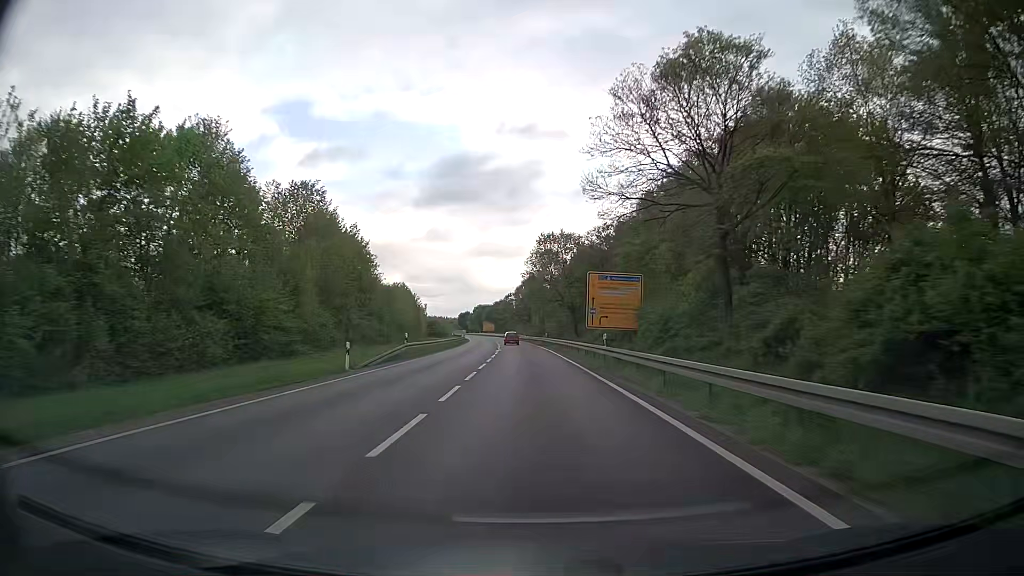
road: trunk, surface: asphalt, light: Day
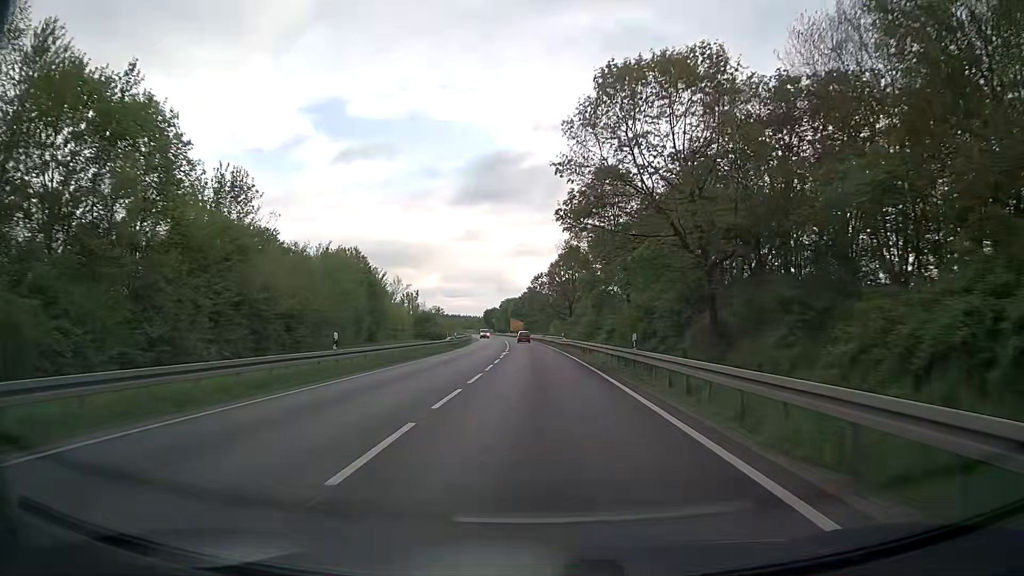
(-1.9, +49.3) m; -4°
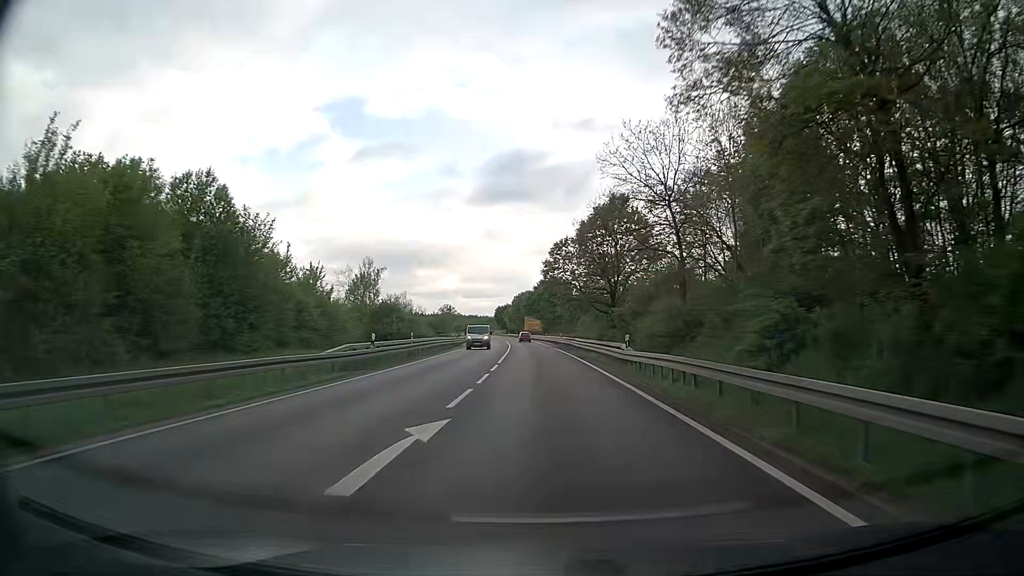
(-0.6, +35.9) m; -2°
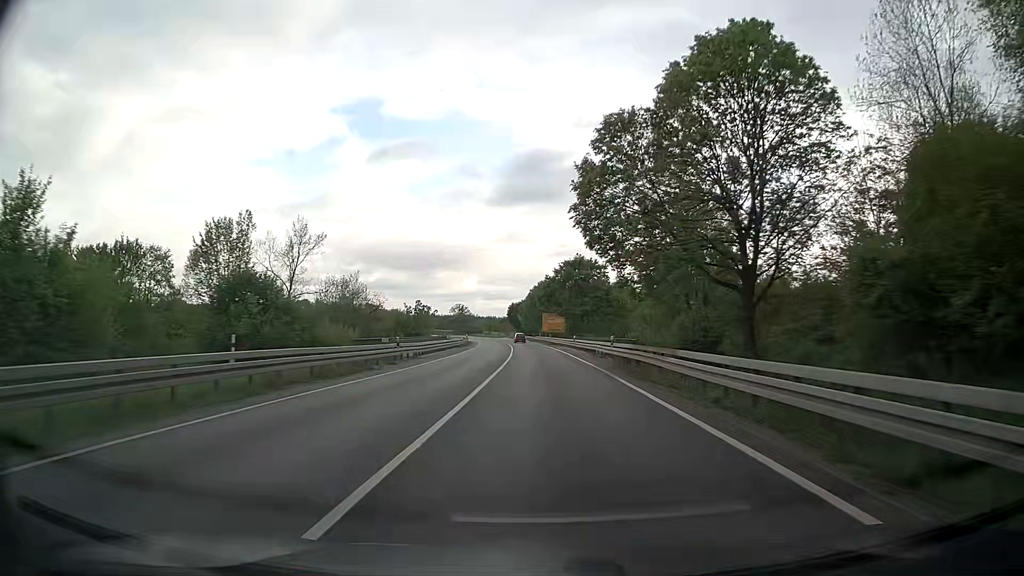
(-0.6, +35.5) m; -2°
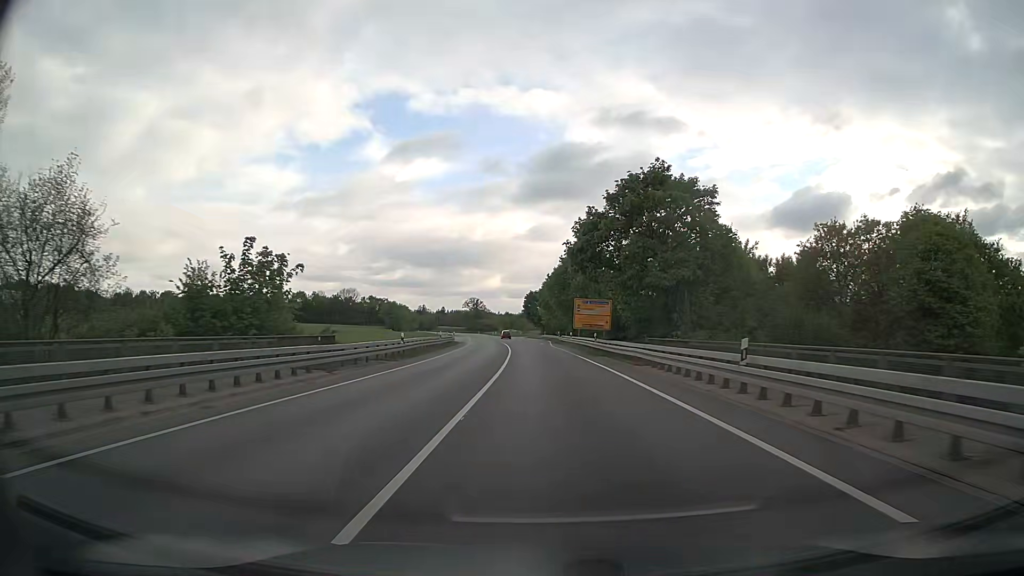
(-0.8, +45.8) m; -2°
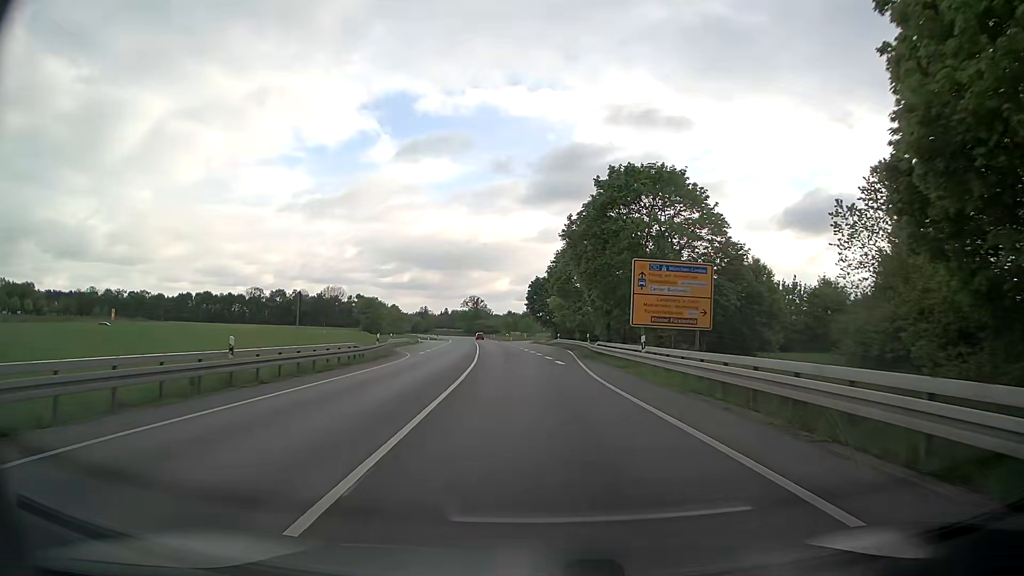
(-0.5, +41.0) m; -1°
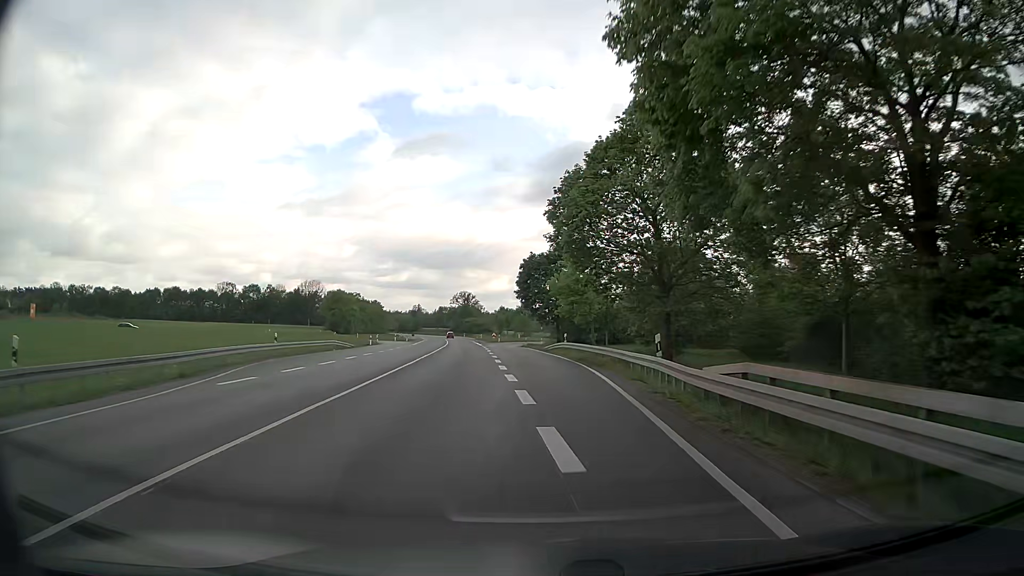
(+0.4, +29.2) m; +1°
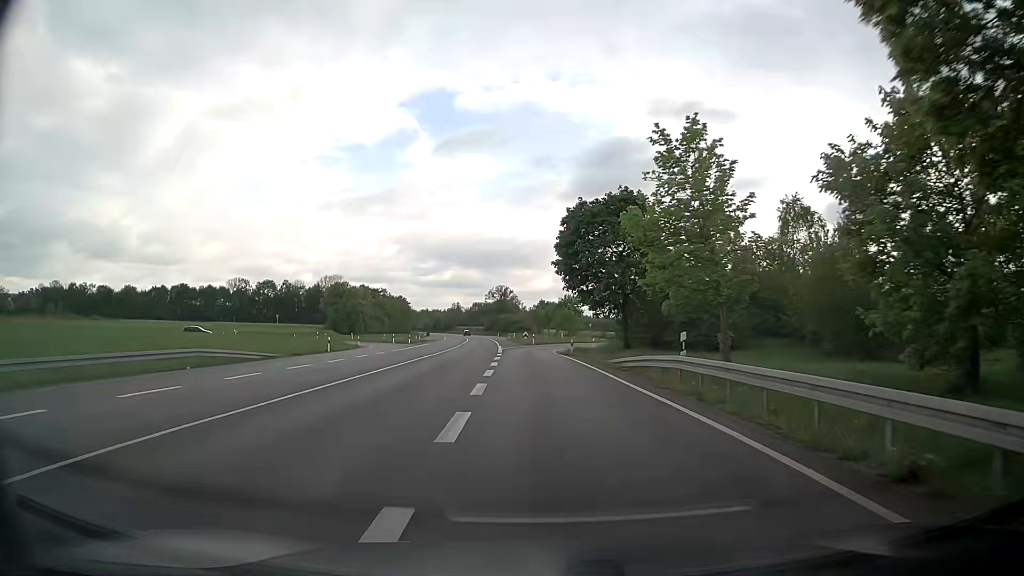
(-0.8, +28.4) m; -4°
